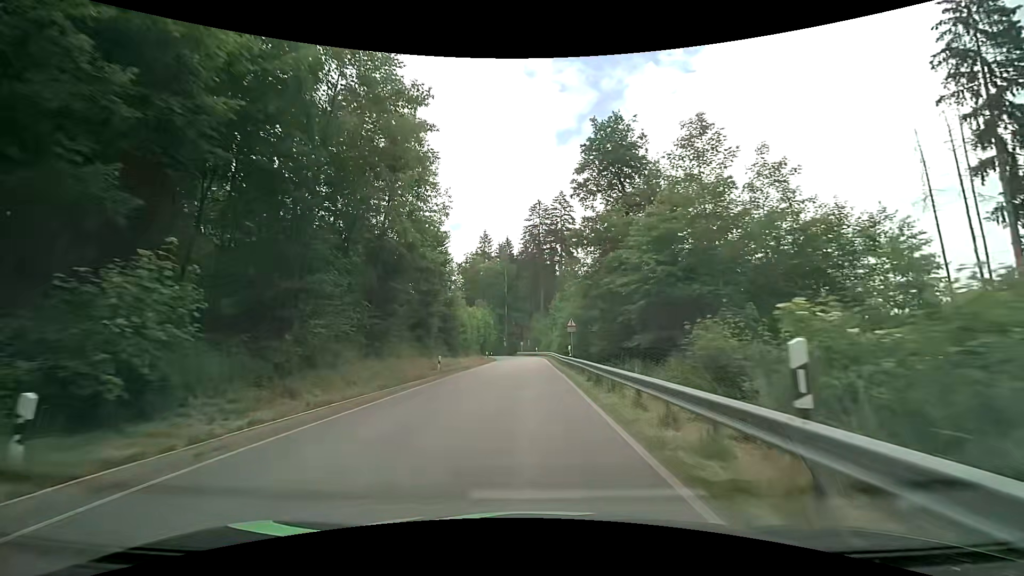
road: secondary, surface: asphalt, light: Day
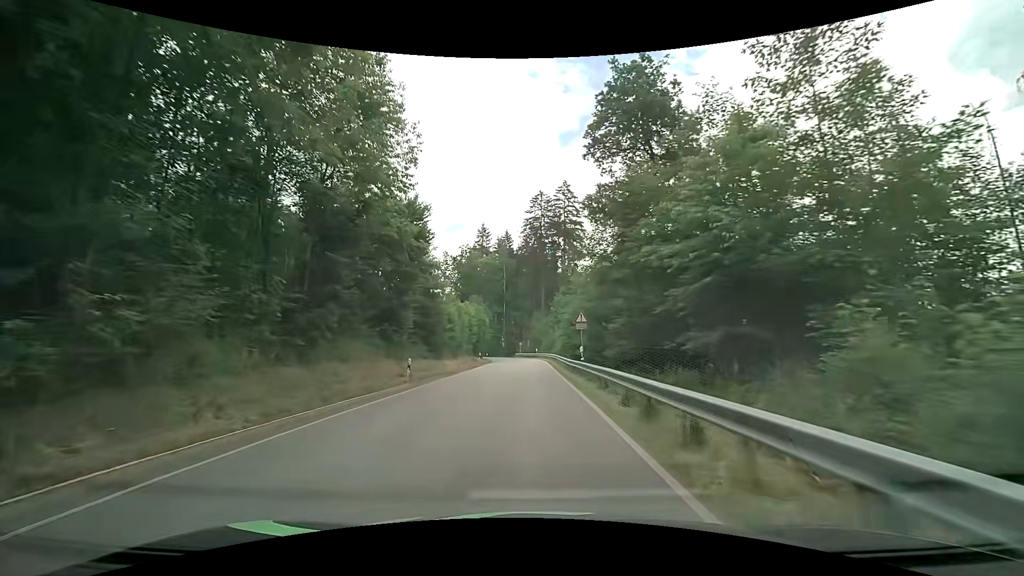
(0.0, +7.0) m; +1°
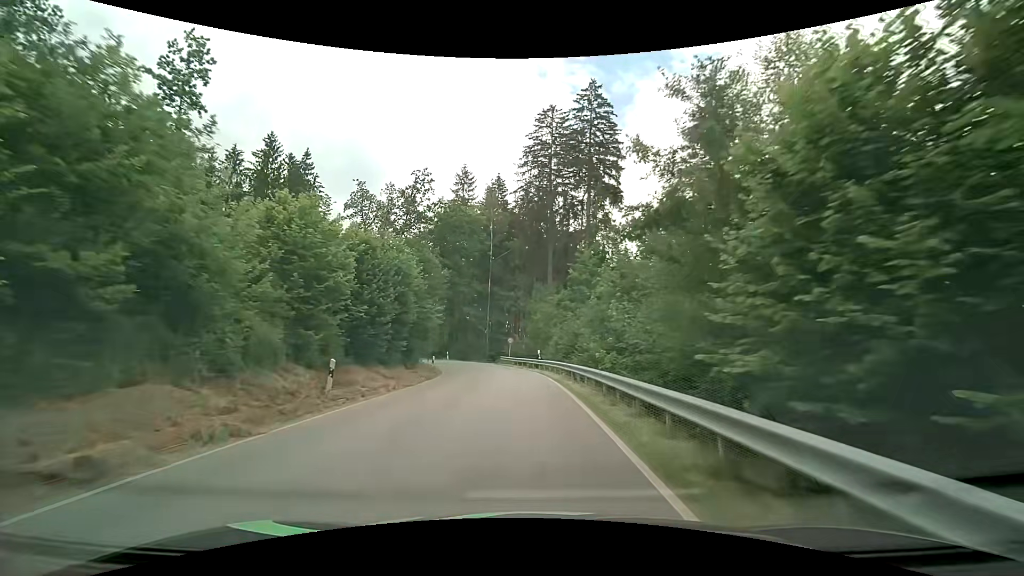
(-0.3, +36.0) m; -1°
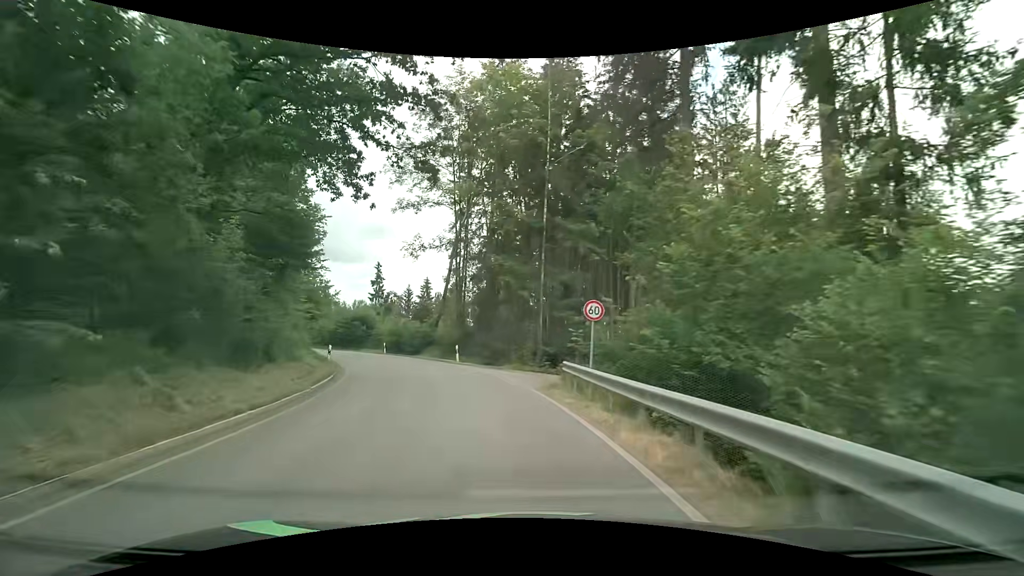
(-1.4, +33.5) m; -8°
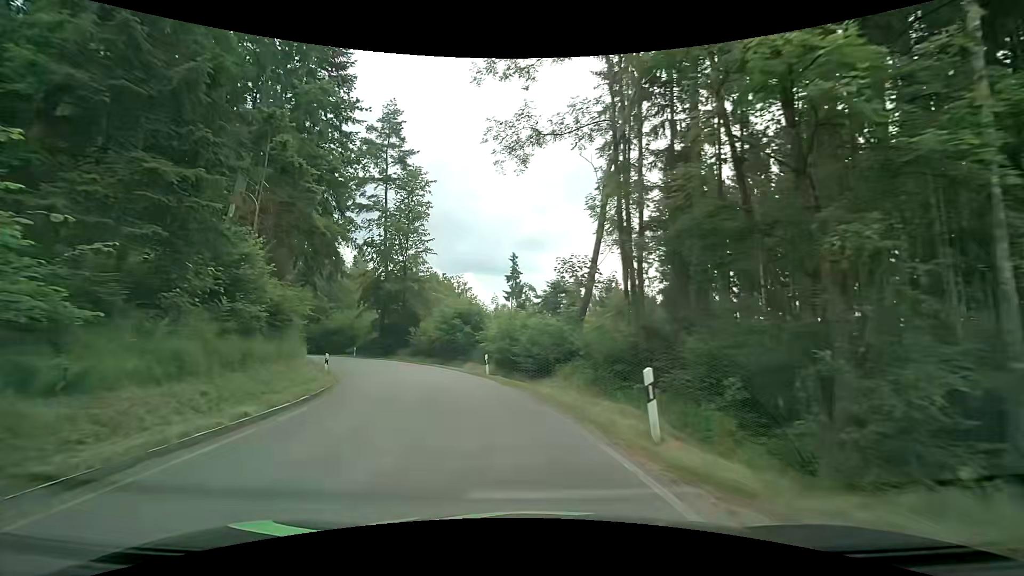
(-3.3, +22.4) m; -18°
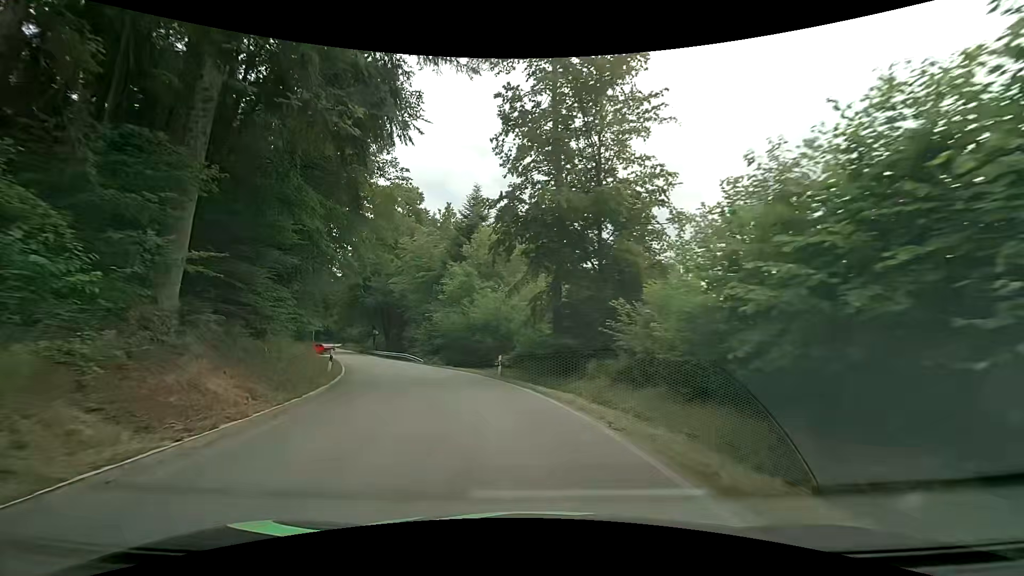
(-5.8, +28.6) m; -24°
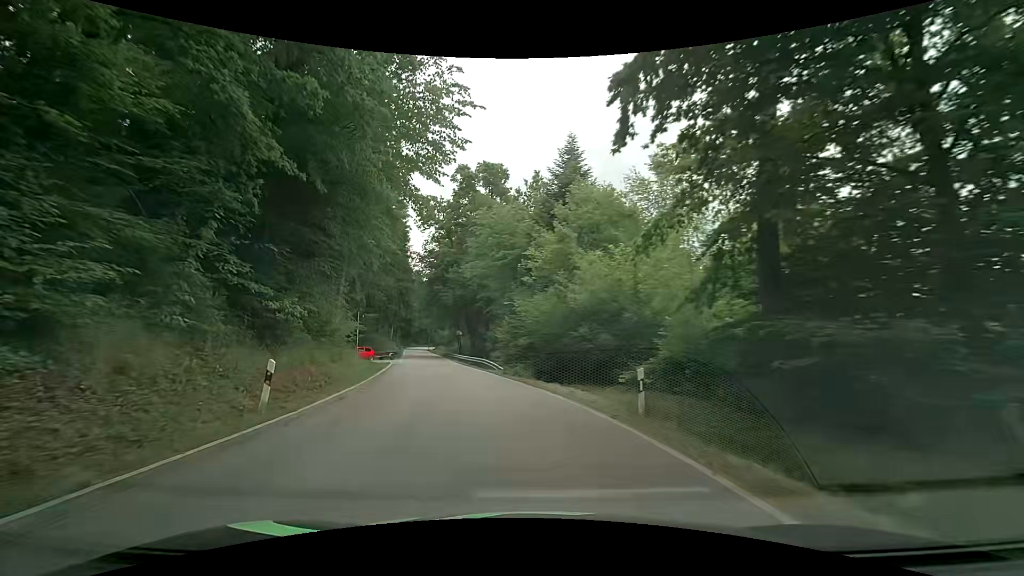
(-1.1, +12.5) m; -10°
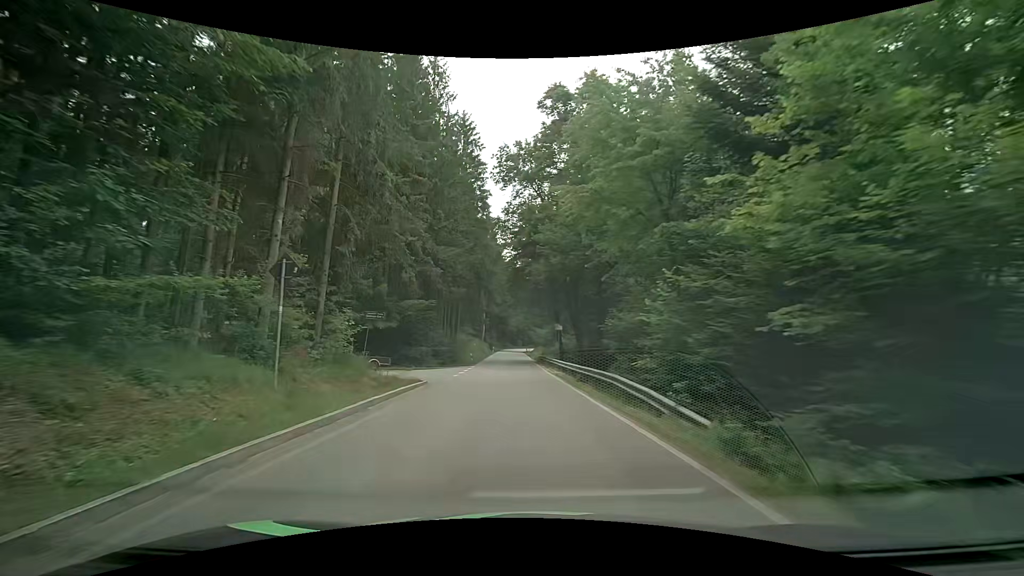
(-2.4, +19.5) m; -13°
(0, +10) (-1, +20) (-1, +30) (-1, +40) (-2, +50) (-2, +60) (-3, +70) (-4, +80) (-4, +90) (-4, +100) m
